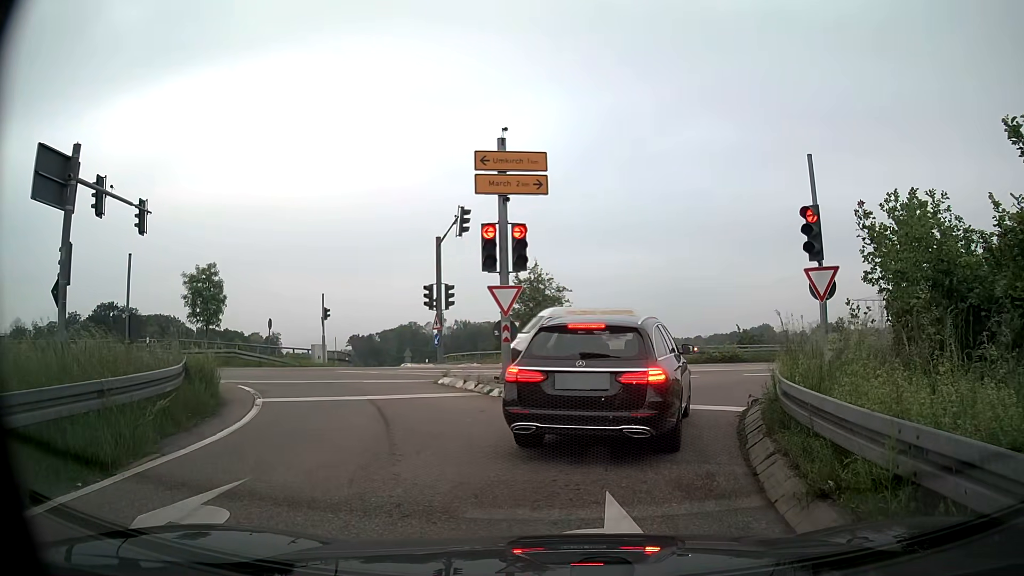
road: trunk_link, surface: asphalt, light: Day
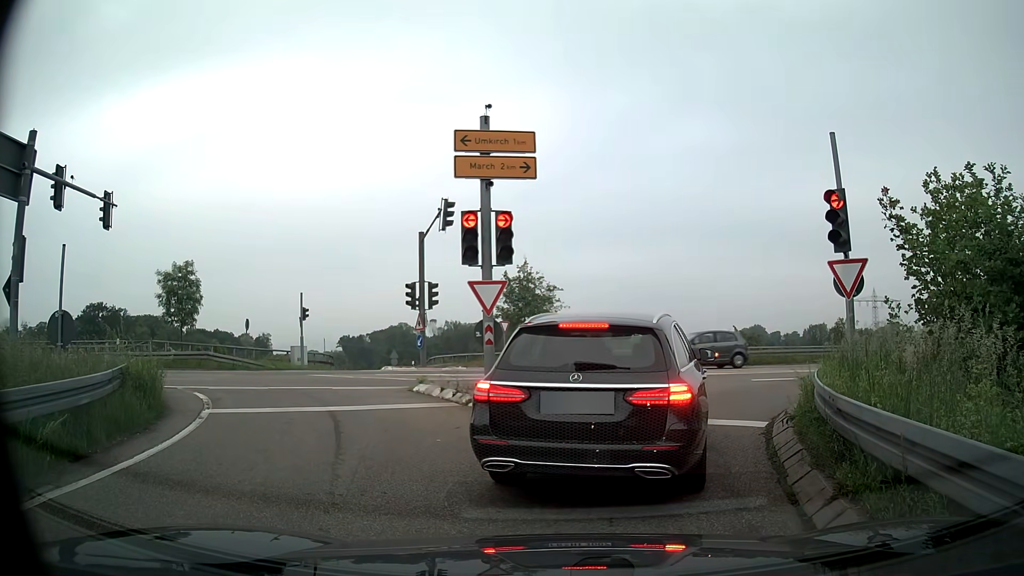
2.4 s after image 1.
(+0.1, +1.7) m; +3°
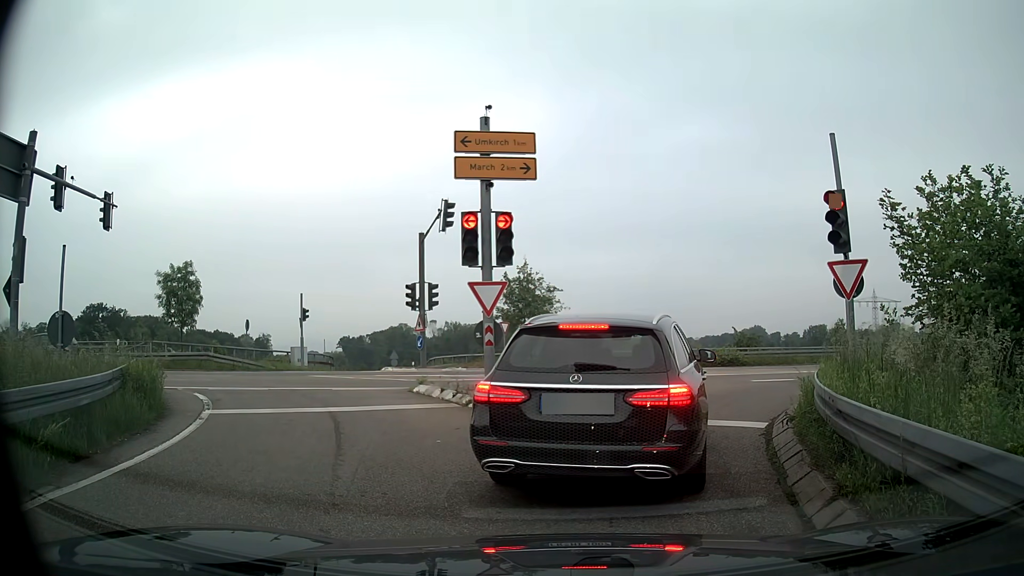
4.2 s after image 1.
(0.0, +0.1) m; 0°
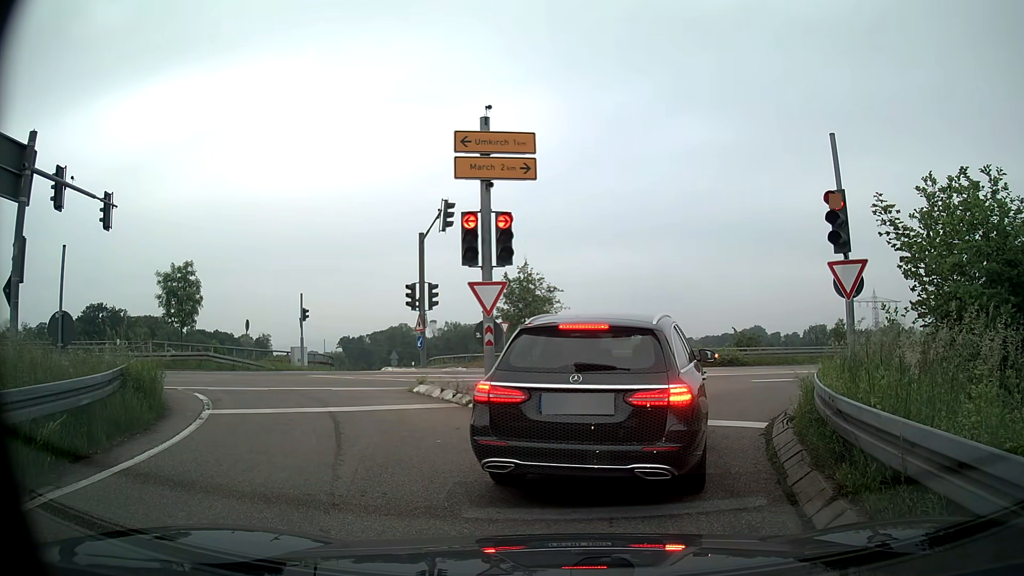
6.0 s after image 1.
(0.0, 0.0) m; 0°
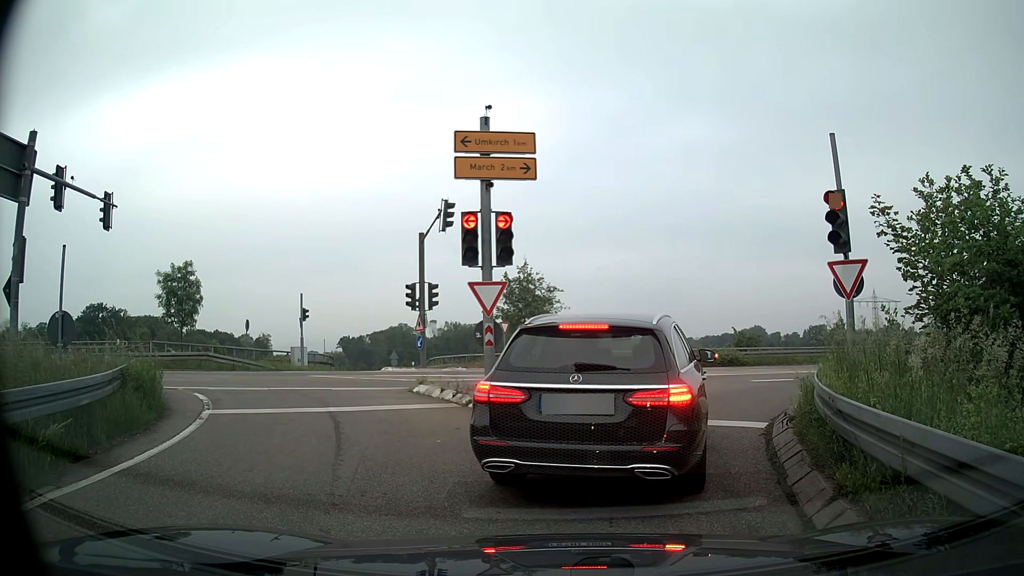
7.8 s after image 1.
(0.0, 0.0) m; 0°
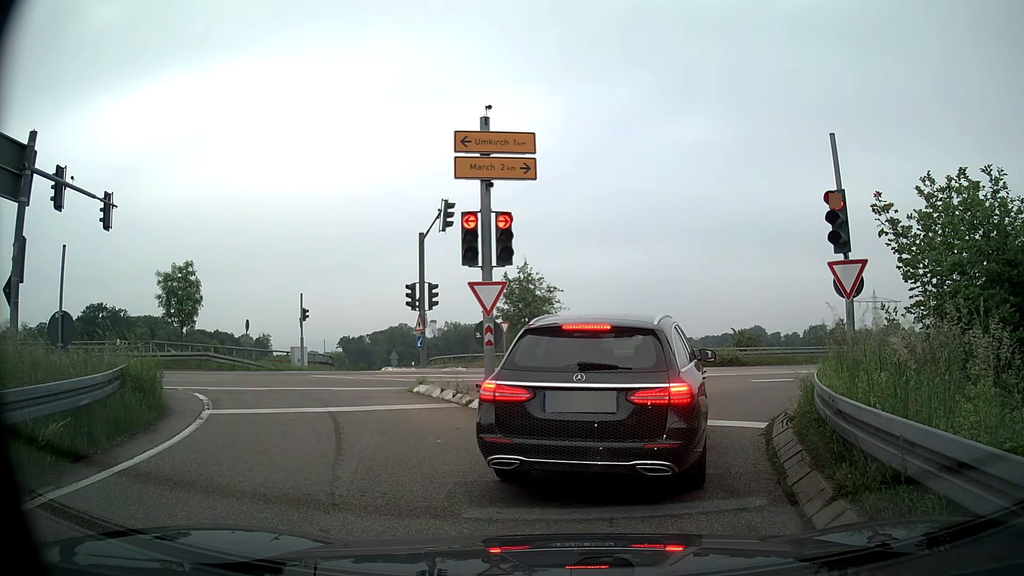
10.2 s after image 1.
(0.0, 0.0) m; 0°
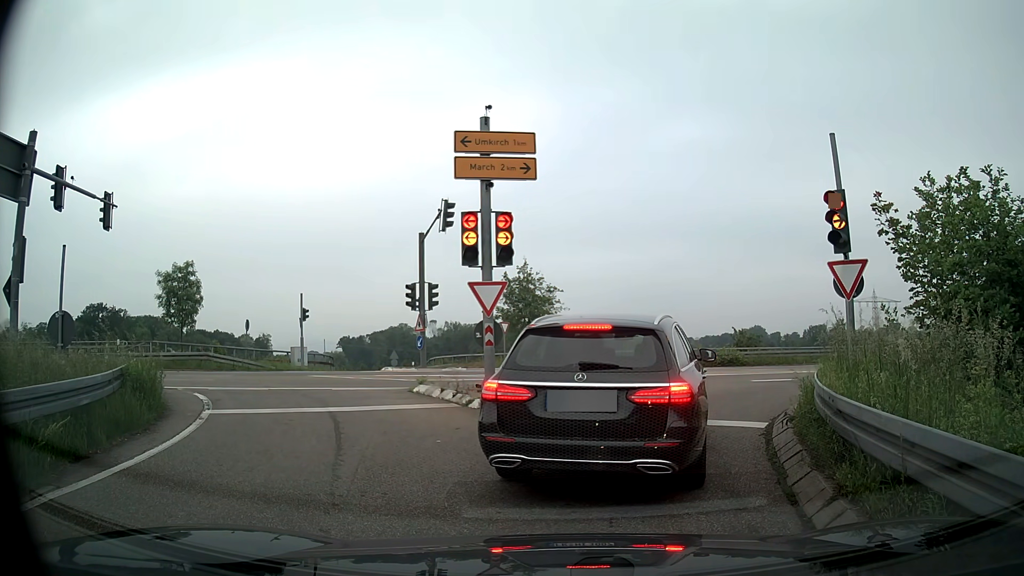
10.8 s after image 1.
(0.0, 0.0) m; 0°
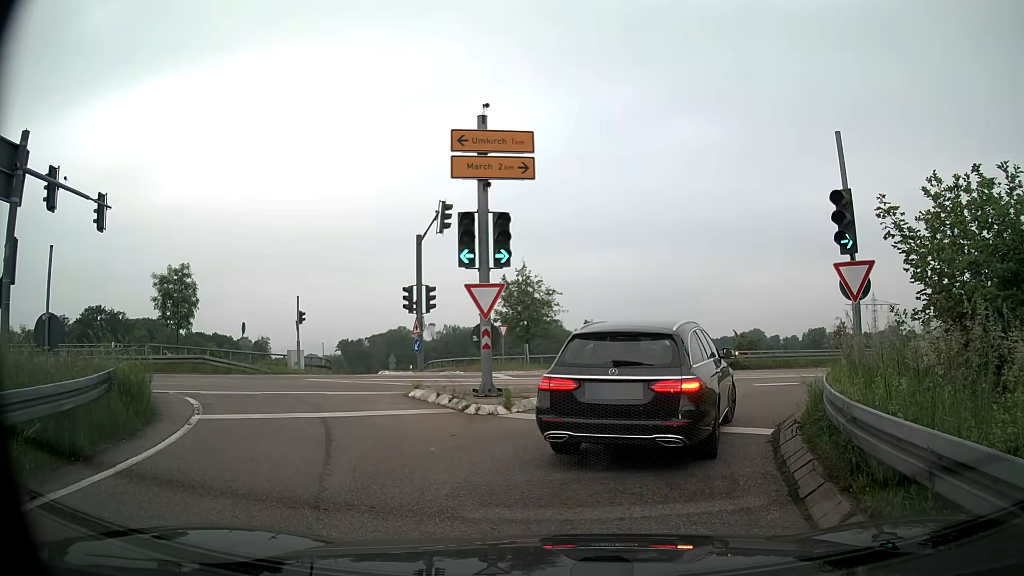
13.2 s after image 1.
(0.0, +0.4) m; 0°
(+1, +10) (+6, +18) (+14, +24) (+24, +27) (+33, +31) (+43, +34) (+52, +36) (+62, +39) (+71, +42) (+81, +45) m
